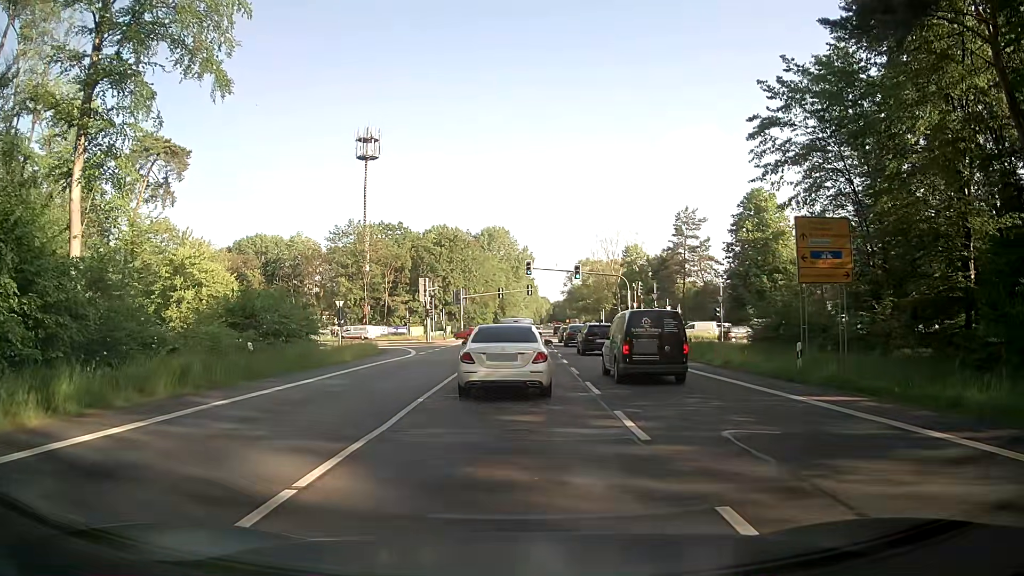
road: primary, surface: asphalt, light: Day
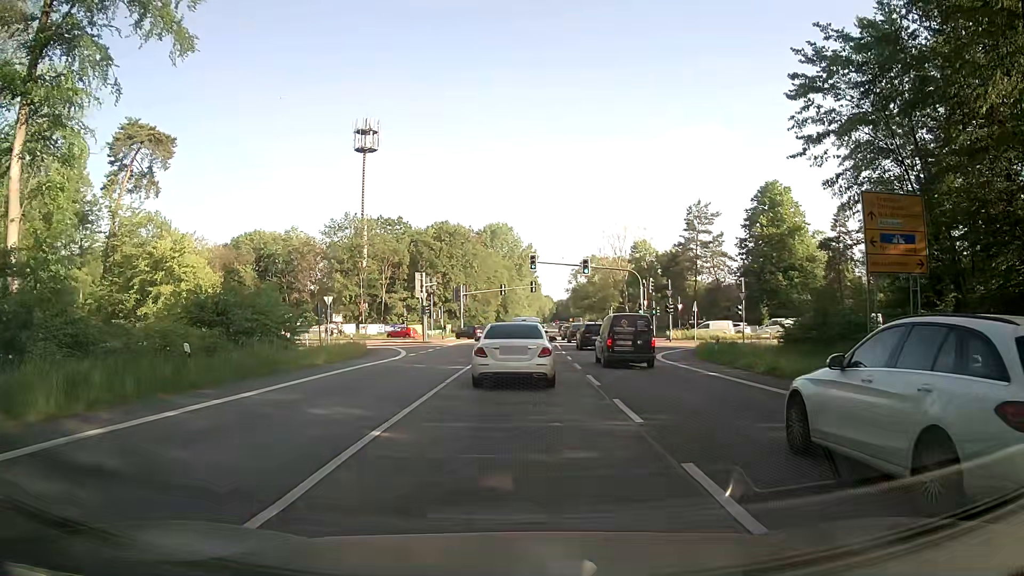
(-0.2, +4.7) m; -3°
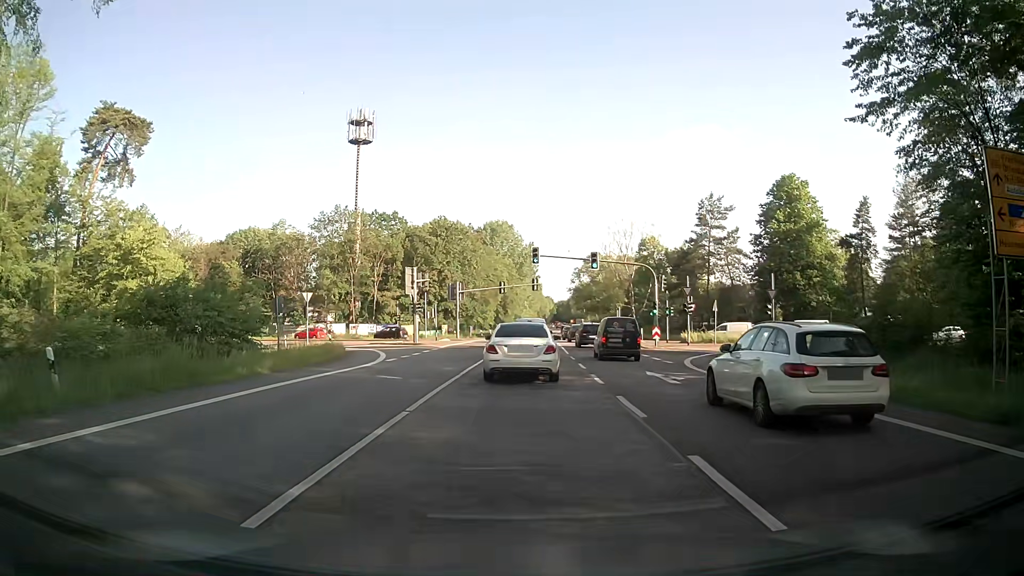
(0.0, +5.9) m; 0°
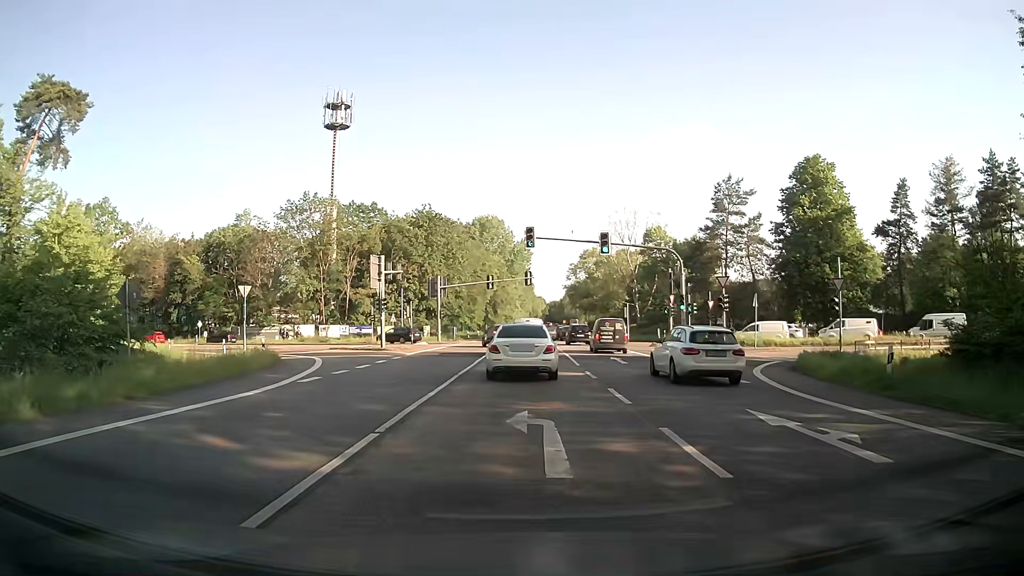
(+0.2, +10.6) m; +2°
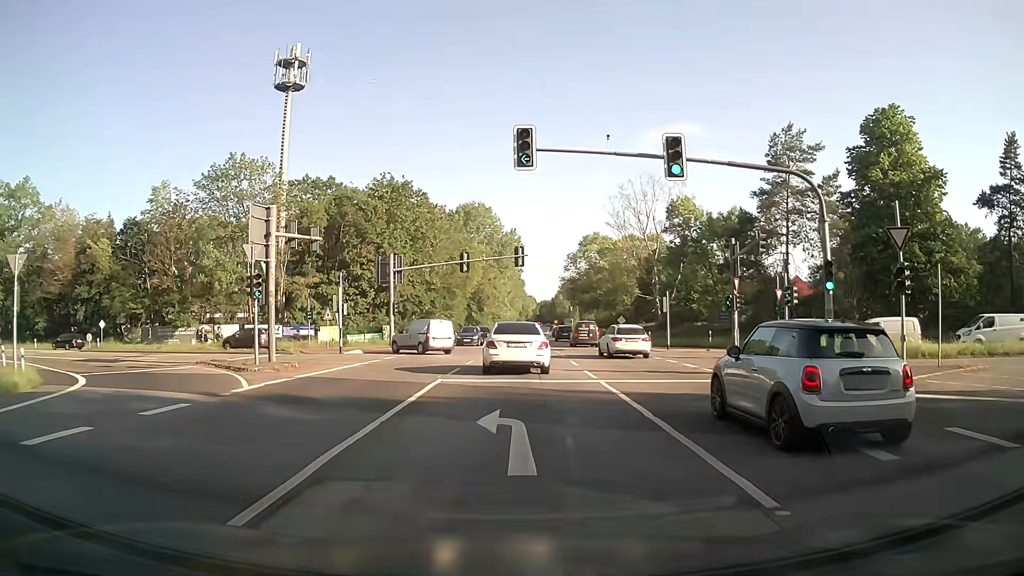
(+0.2, +20.1) m; +1°
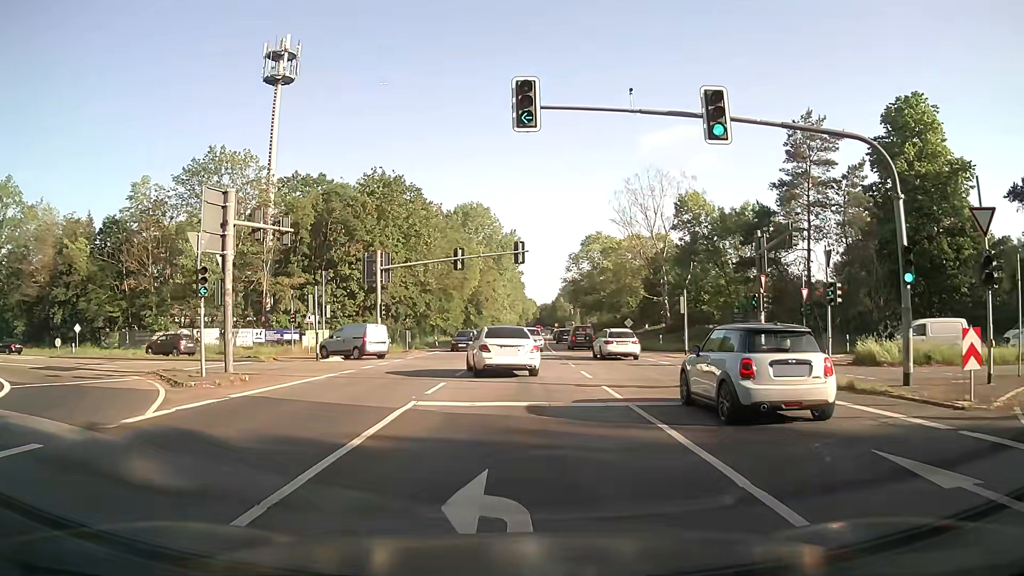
(0.0, +4.4) m; 0°
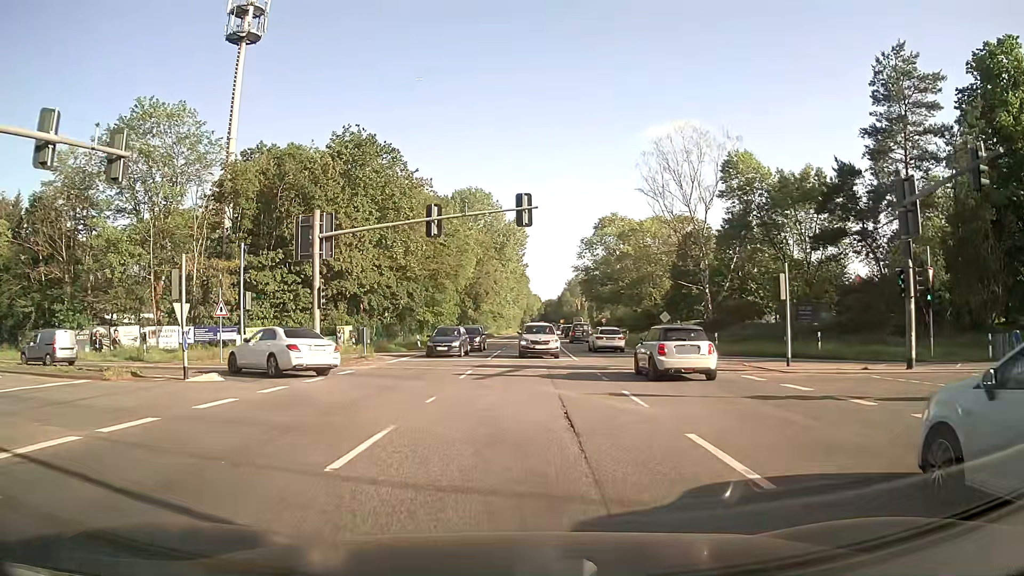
(0.0, +13.9) m; 0°
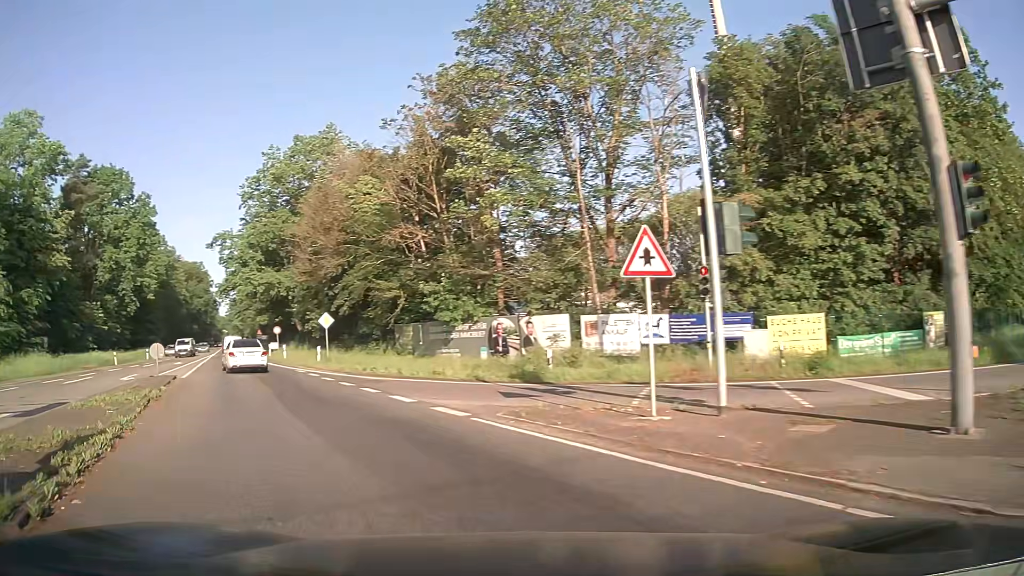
(-6.2, +19.8) m; -46°
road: secondary
(-2, +10) (-7, +19) (-11, +28) (-16, +37) (-20, +46) (-24, +55) (-28, +64) (-33, +73) (-37, +82) (-41, +91) m
